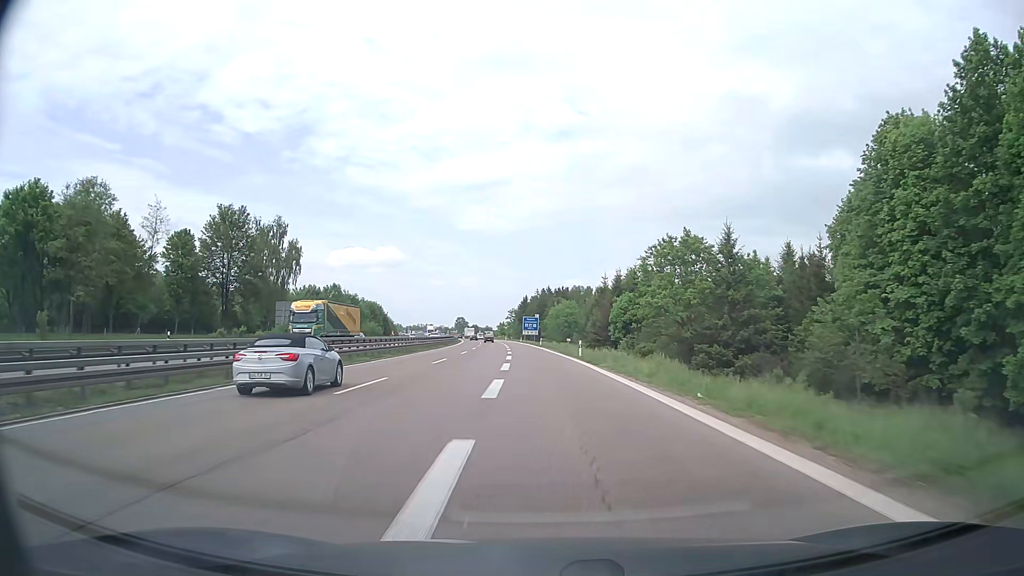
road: motorway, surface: asphalt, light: Day
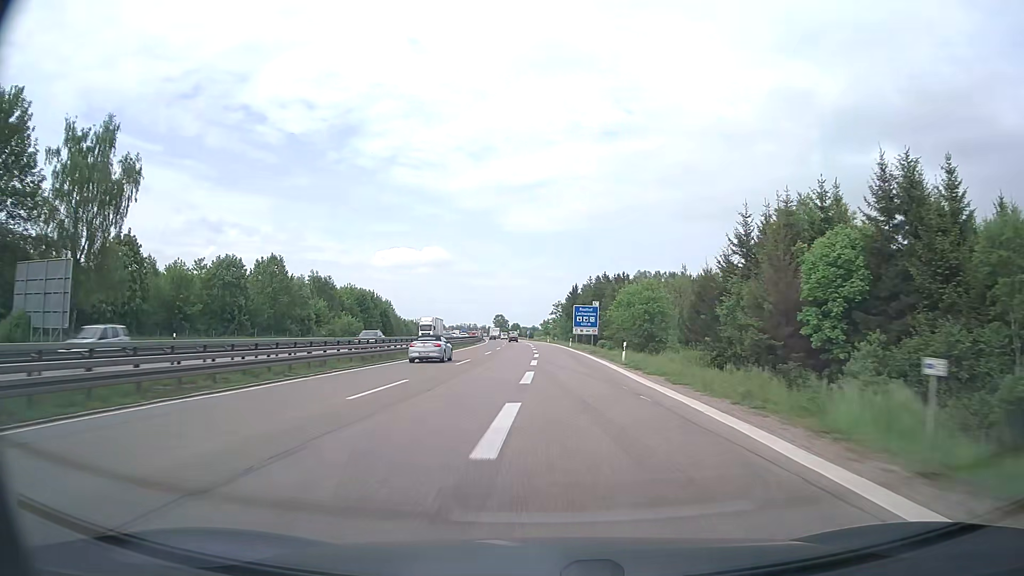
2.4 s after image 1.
(-1.9, +55.4) m; -4°
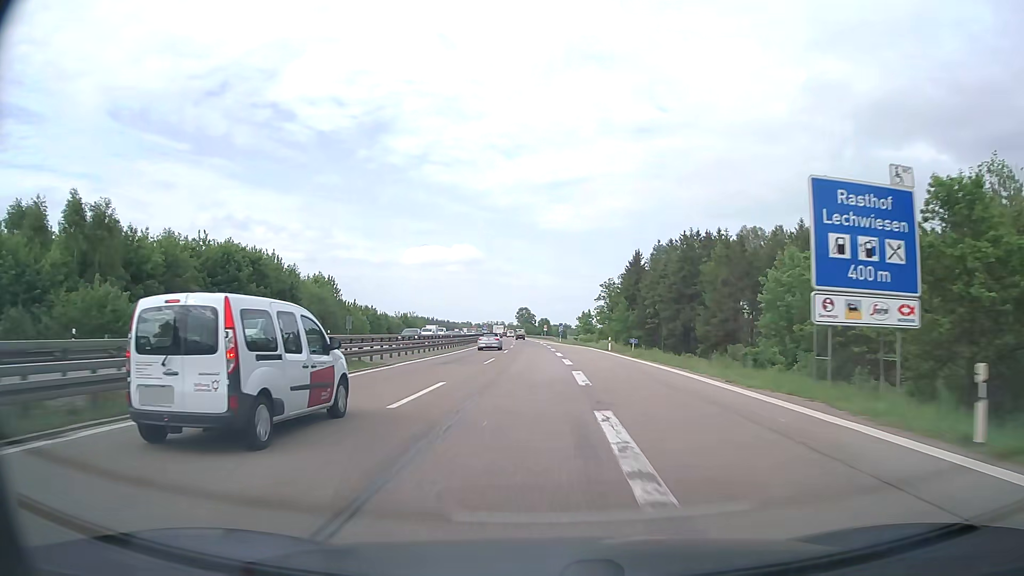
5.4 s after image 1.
(-2.1, +74.3) m; -3°
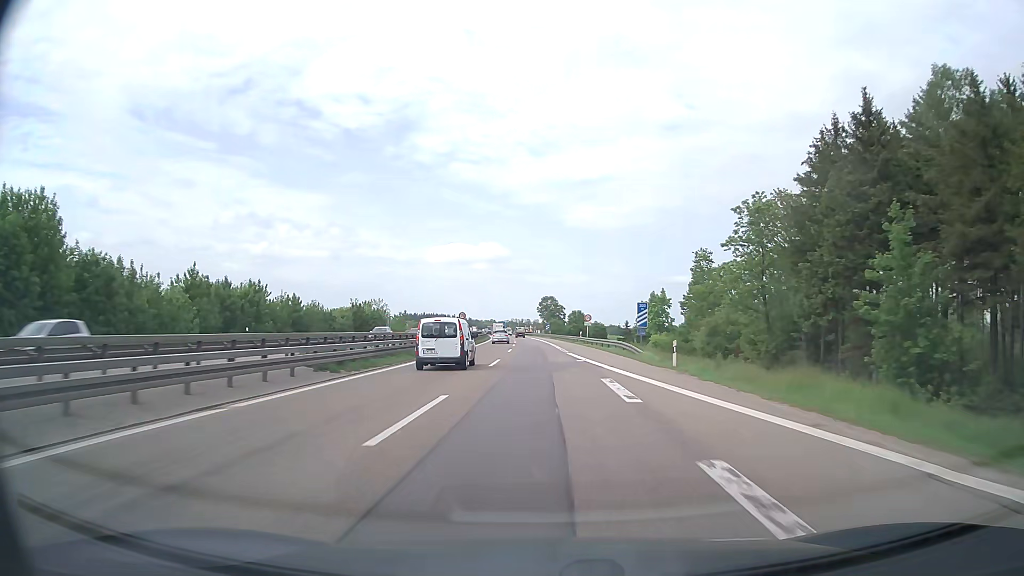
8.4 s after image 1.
(-1.3, +75.9) m; -2°
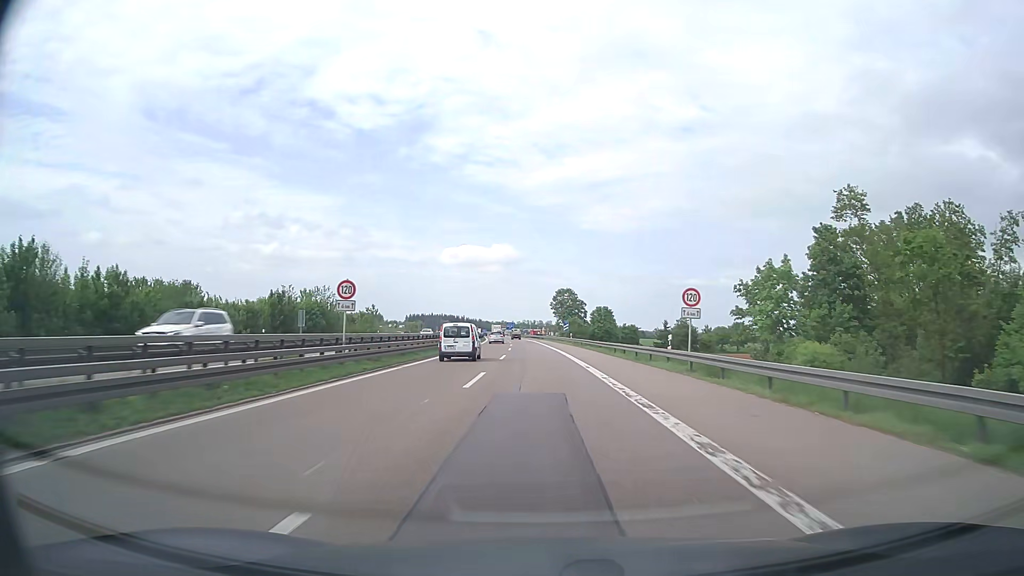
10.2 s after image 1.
(-0.6, +45.1) m; -1°
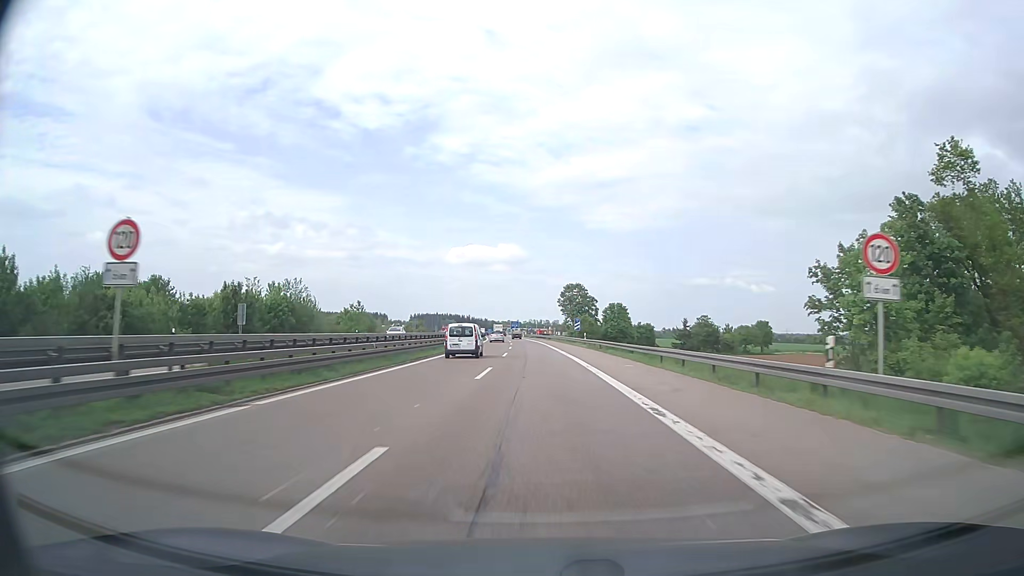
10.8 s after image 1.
(-0.1, +15.0) m; -1°
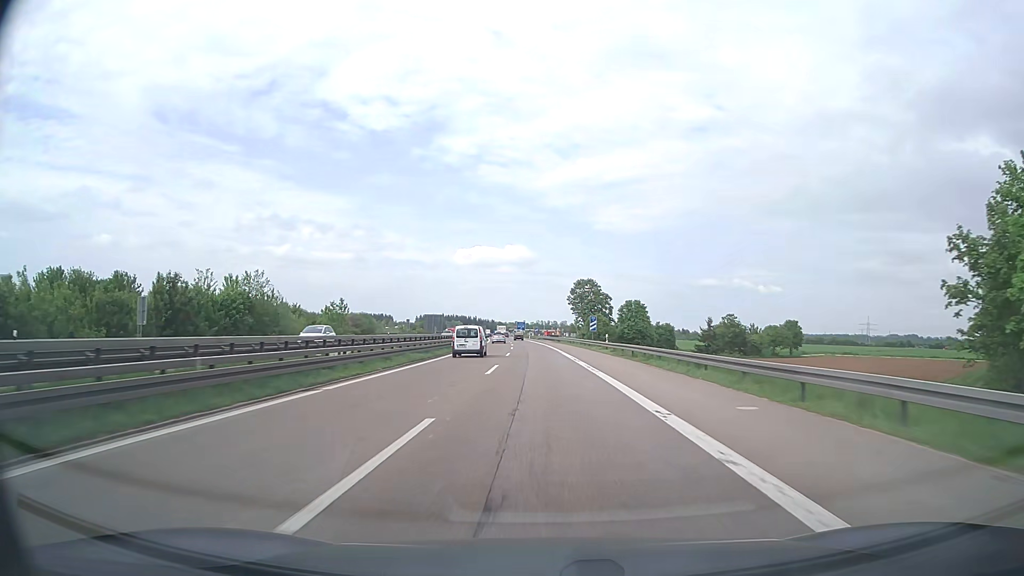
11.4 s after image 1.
(-0.1, +15.0) m; -1°
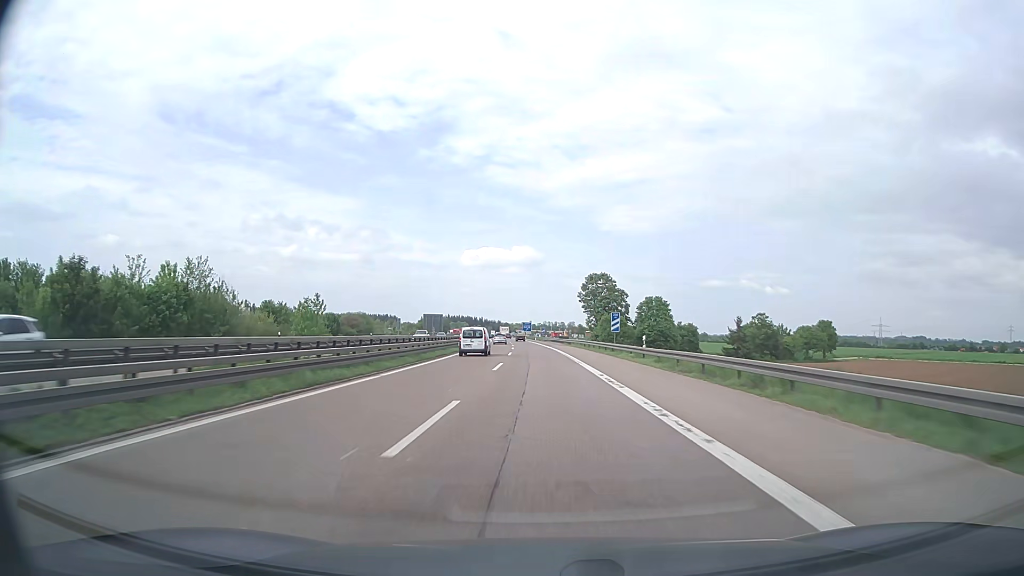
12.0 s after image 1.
(-0.1, +15.1) m; -1°
(0, +10) (0, +20) (0, +30) (0, +40) (-1, +50) (-1, +60) (-1, +70) (-2, +80) (-2, +90) (-3, +100) m
